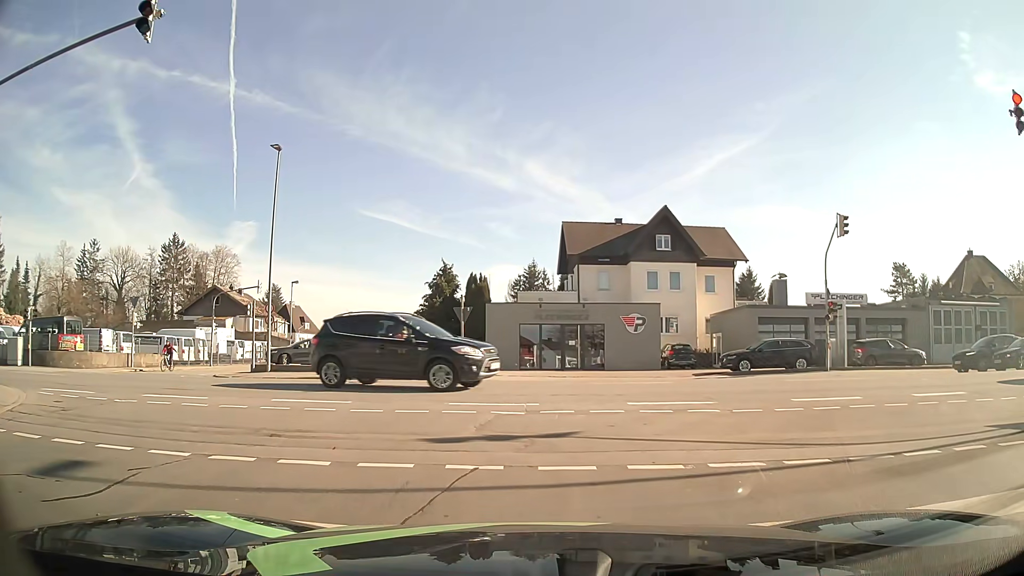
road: residential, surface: asphalt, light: Day
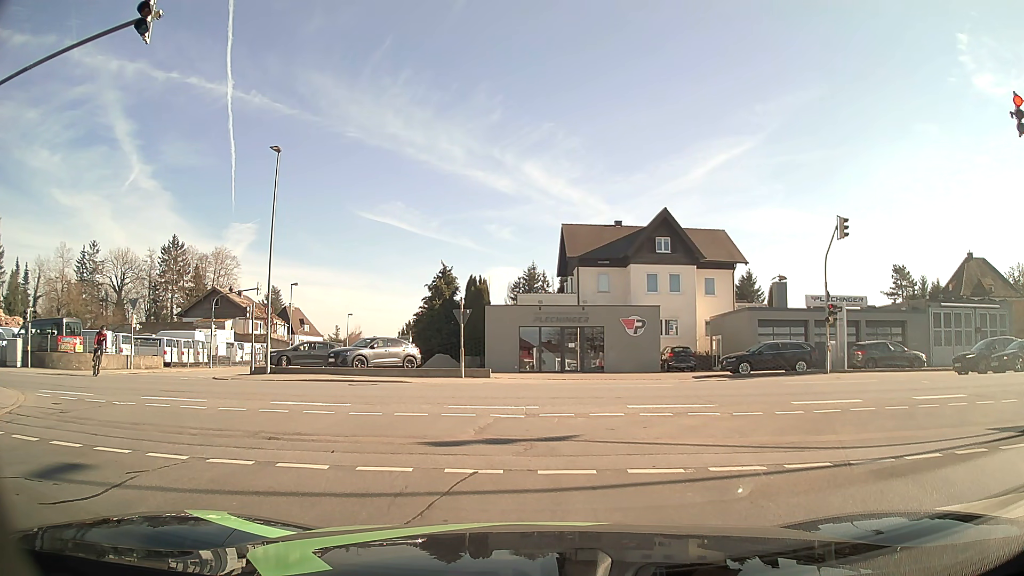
(0.0, +0.2) m; 0°
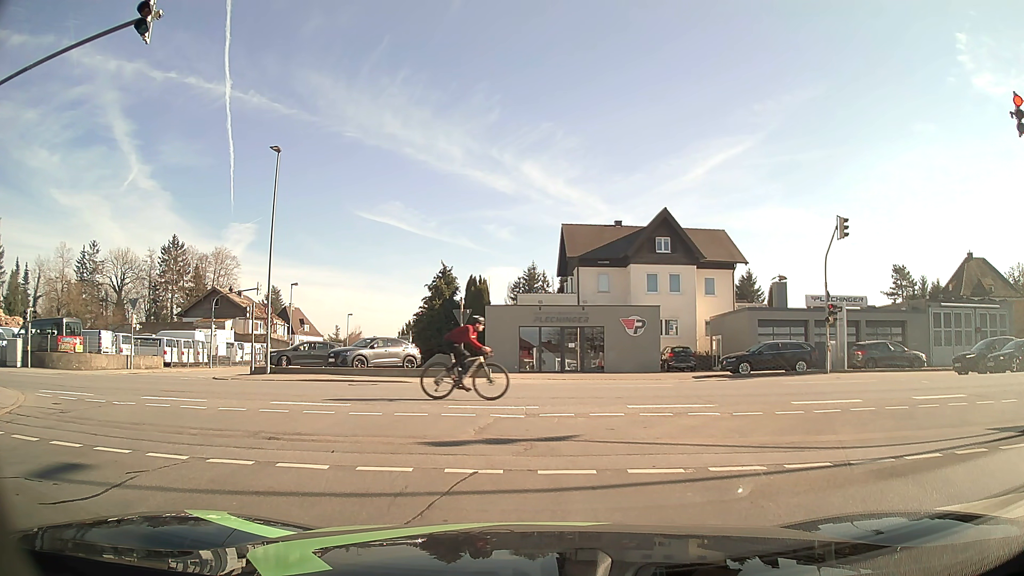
(0.0, 0.0) m; 0°
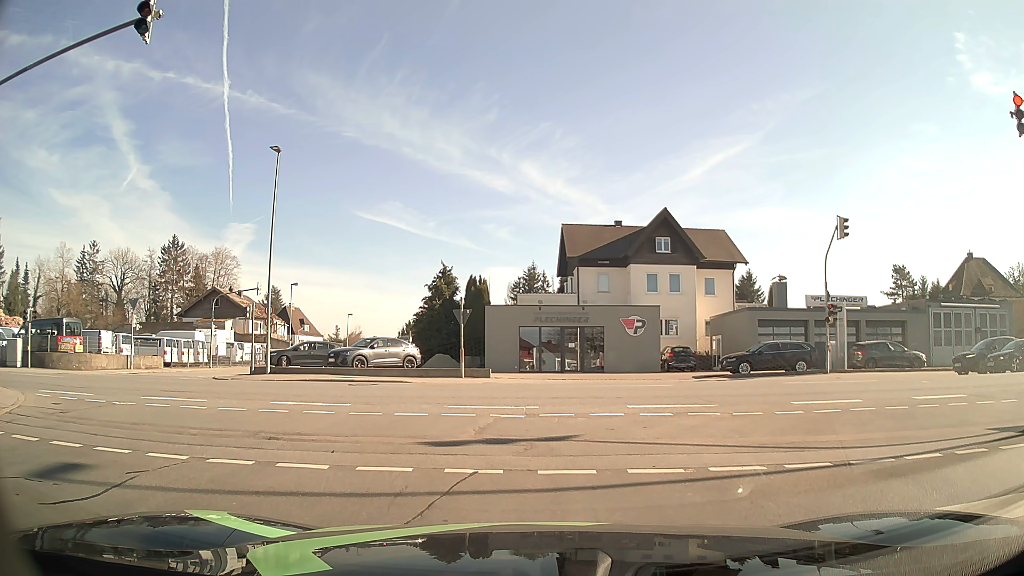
(0.0, 0.0) m; 0°
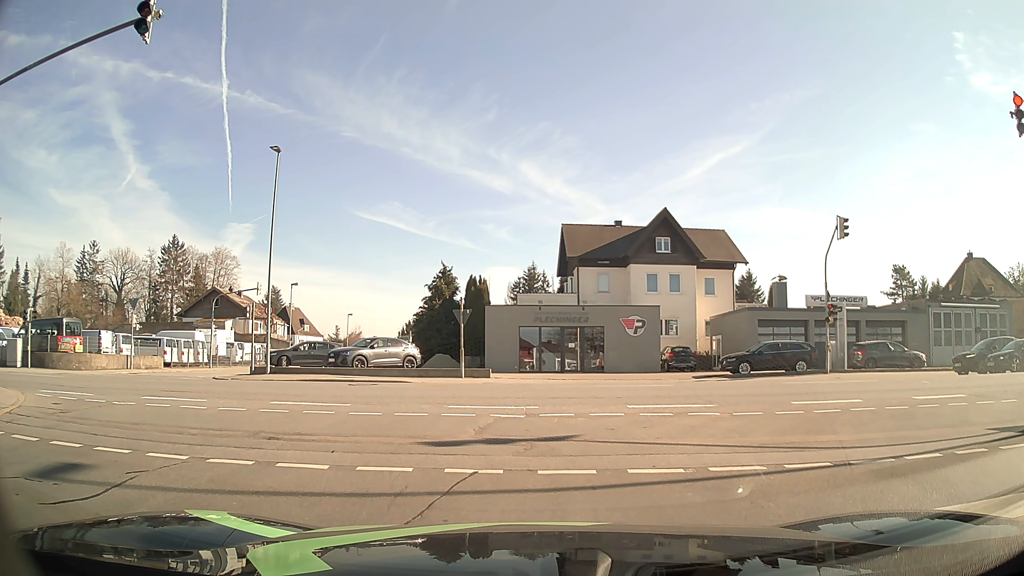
(0.0, 0.0) m; 0°
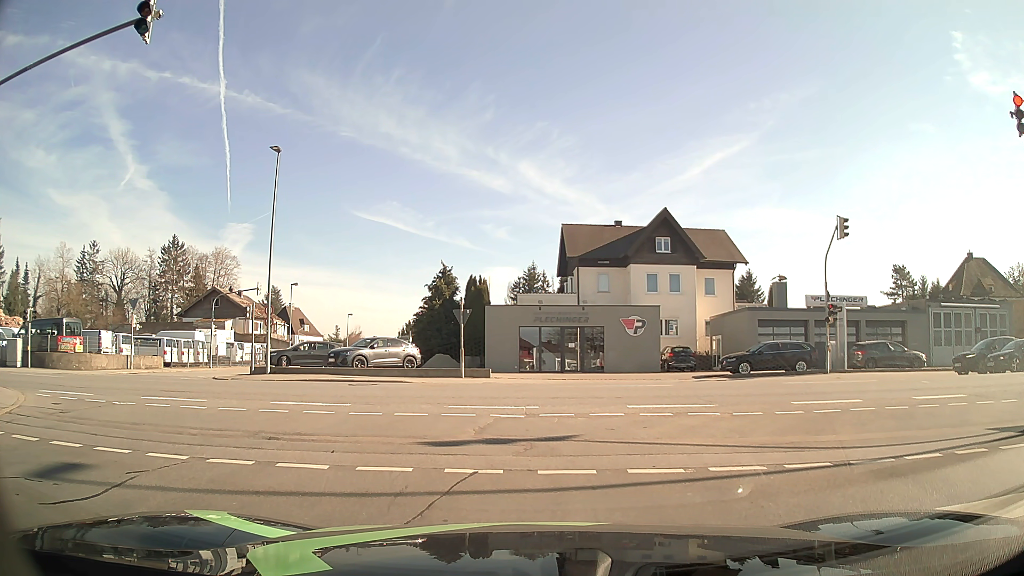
(0.0, 0.0) m; 0°
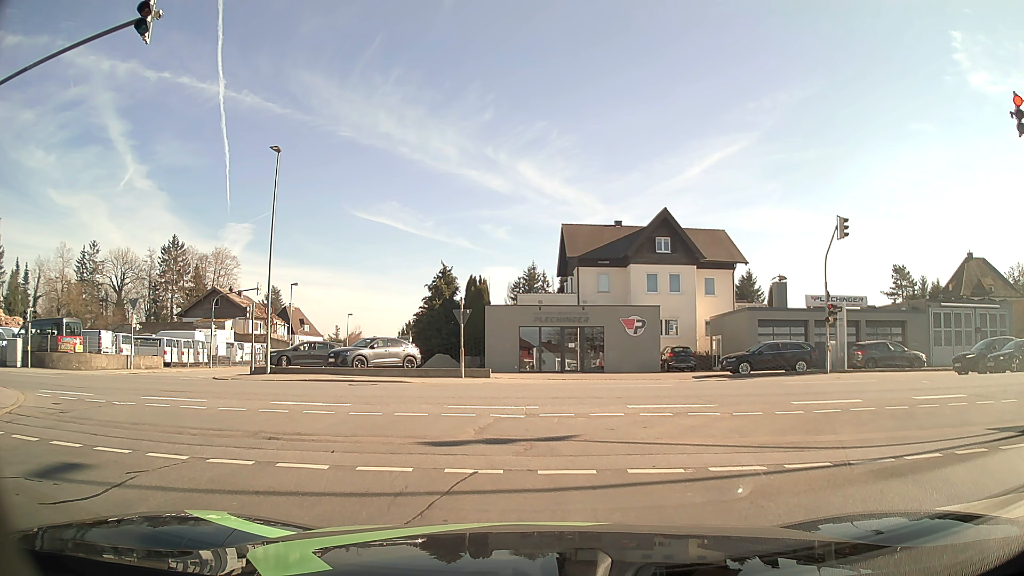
(0.0, 0.0) m; 0°
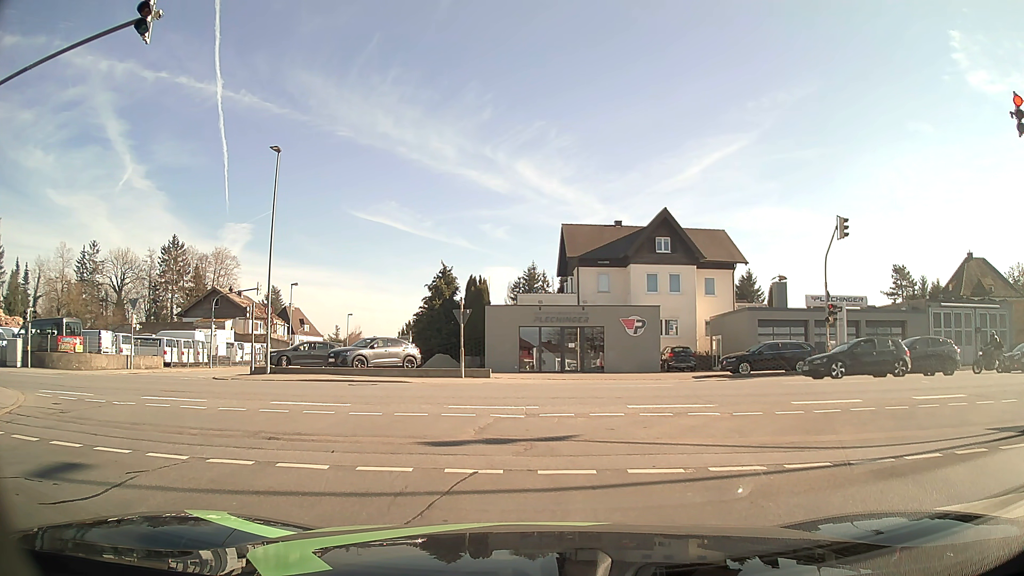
(0.0, 0.0) m; 0°
